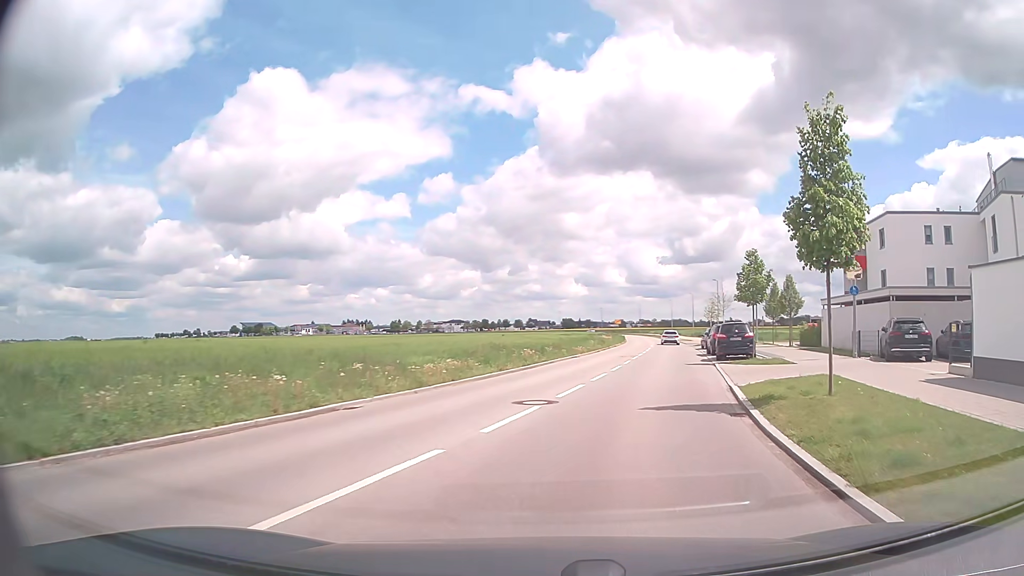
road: tertiary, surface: asphalt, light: Day
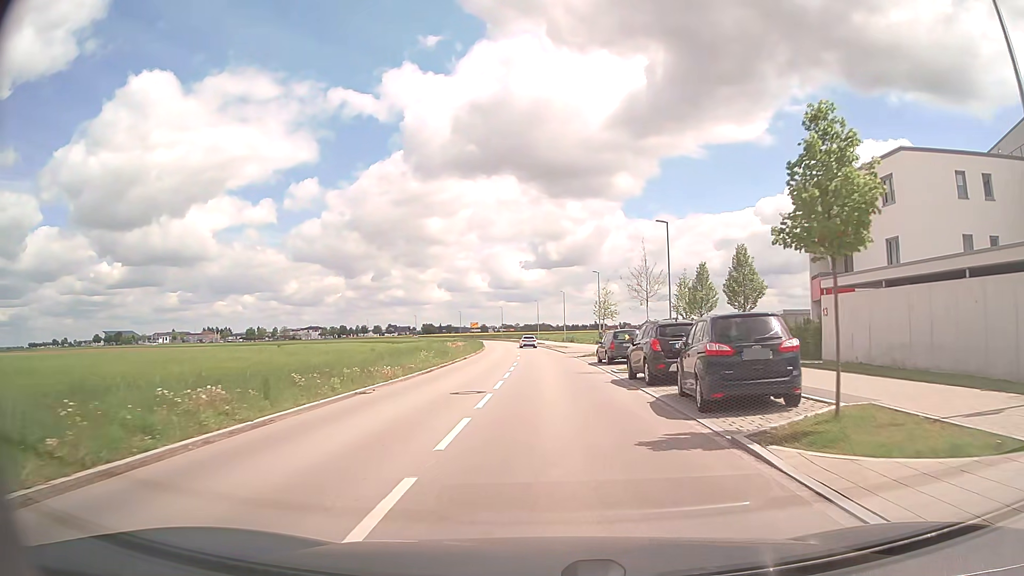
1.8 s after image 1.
(+2.4, +19.0) m; +12°
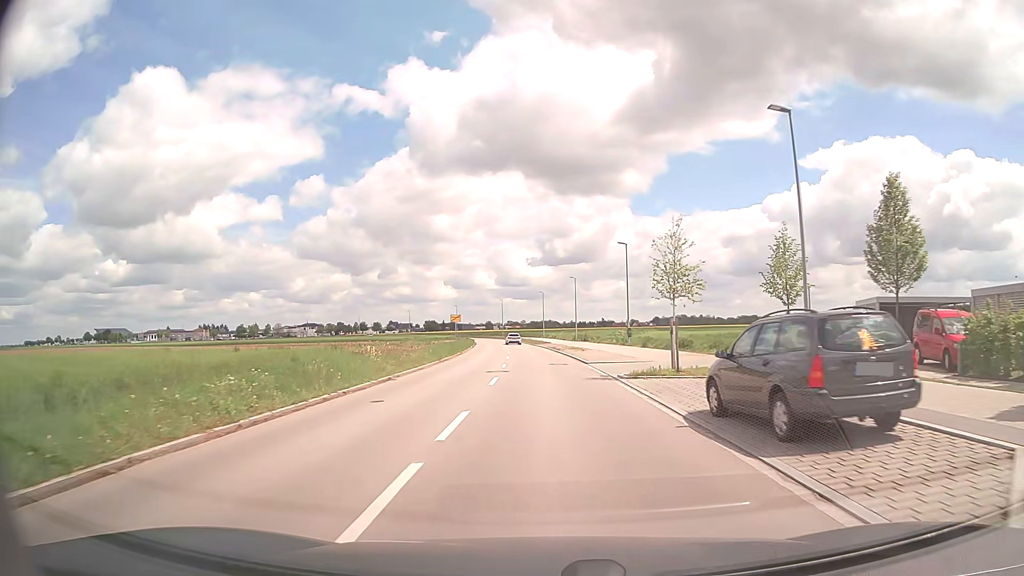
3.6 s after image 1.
(0.0, +22.2) m; -1°
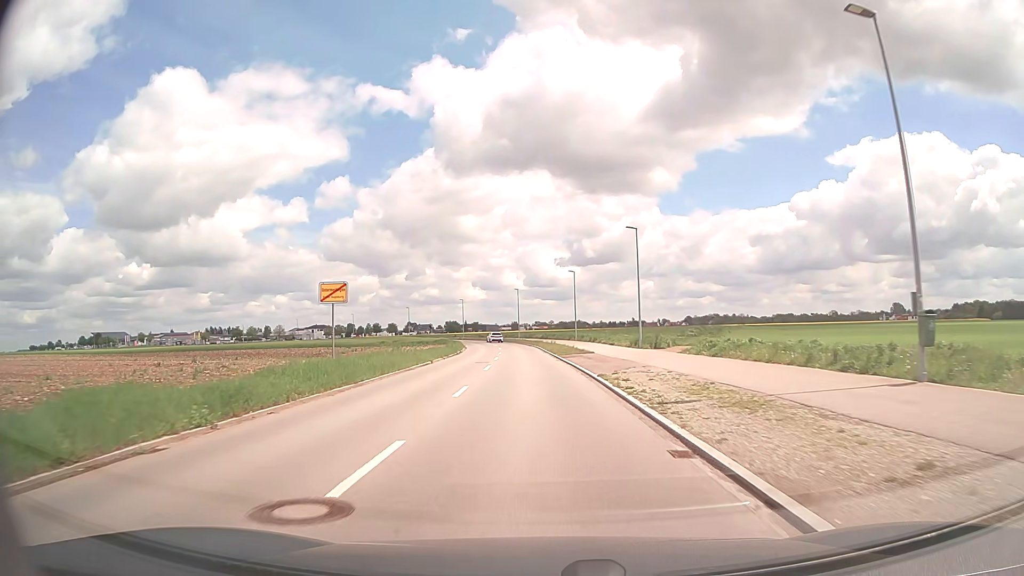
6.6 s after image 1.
(-0.4, +41.5) m; -2°
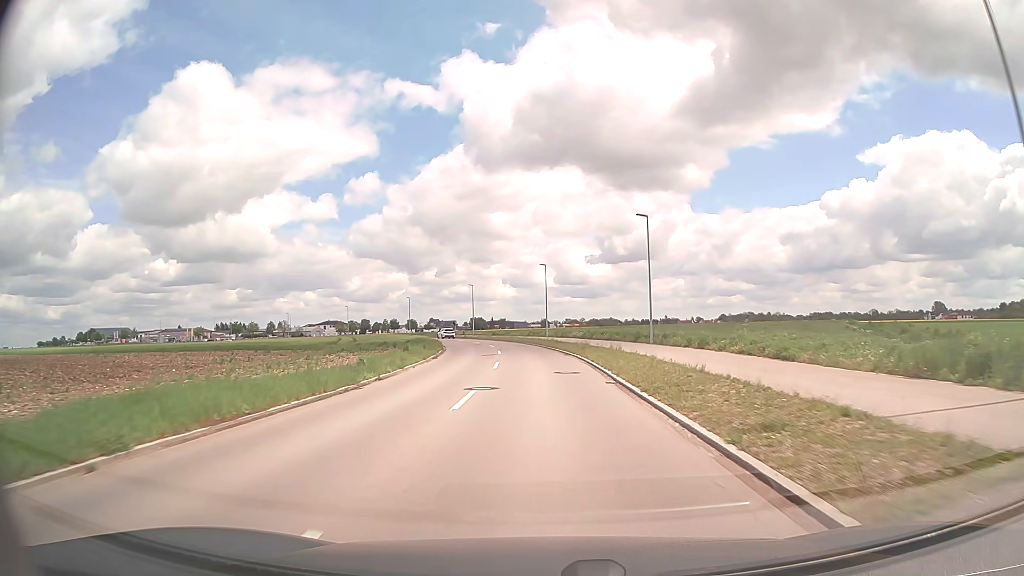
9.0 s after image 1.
(-1.2, +37.1) m; -3°
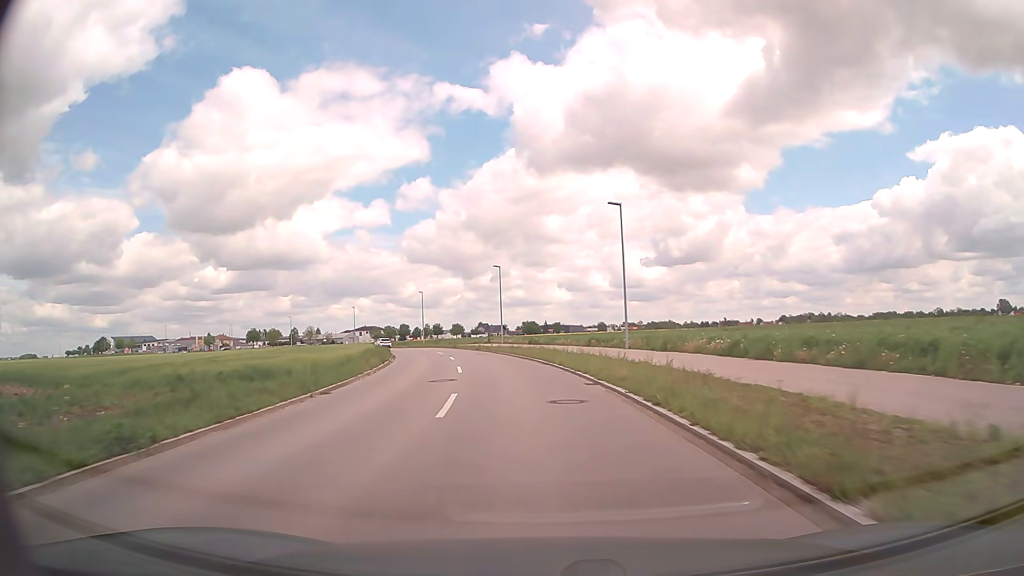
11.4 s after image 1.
(-1.1, +38.9) m; -4°
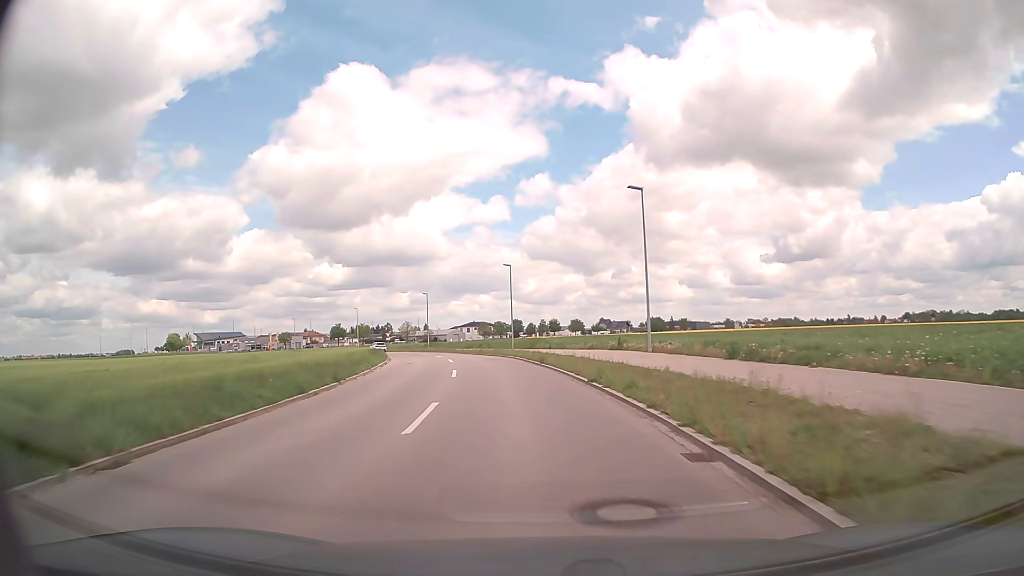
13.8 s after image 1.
(-3.5, +38.0) m; -10°
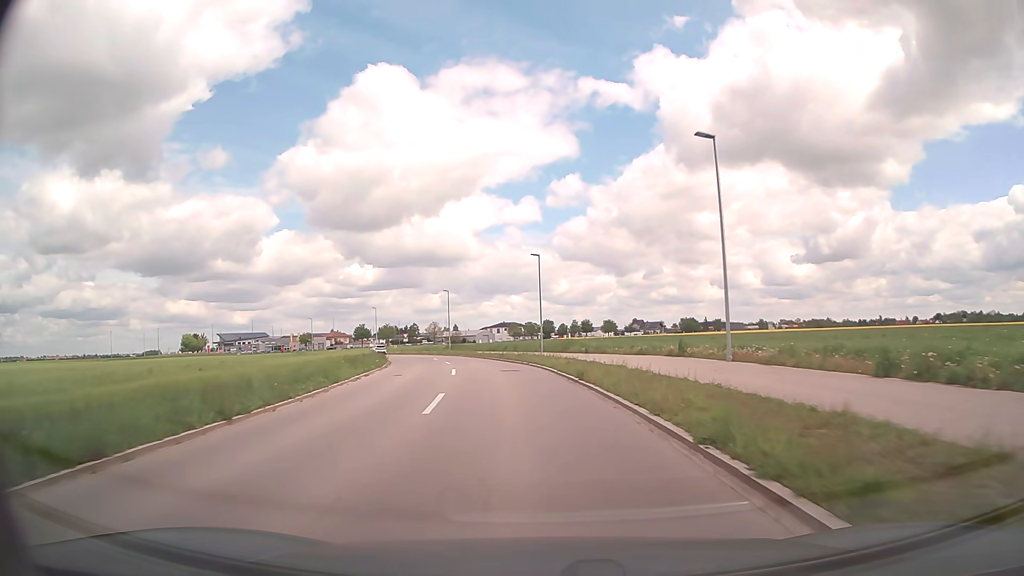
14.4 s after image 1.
(-0.2, +9.5) m; -3°
(0, +10) (-1, +20) (-2, +30) (-4, +40) (-6, +50) (-9, +59) (-12, +69) (-15, +78) (-19, +87) (-24, +96) m
